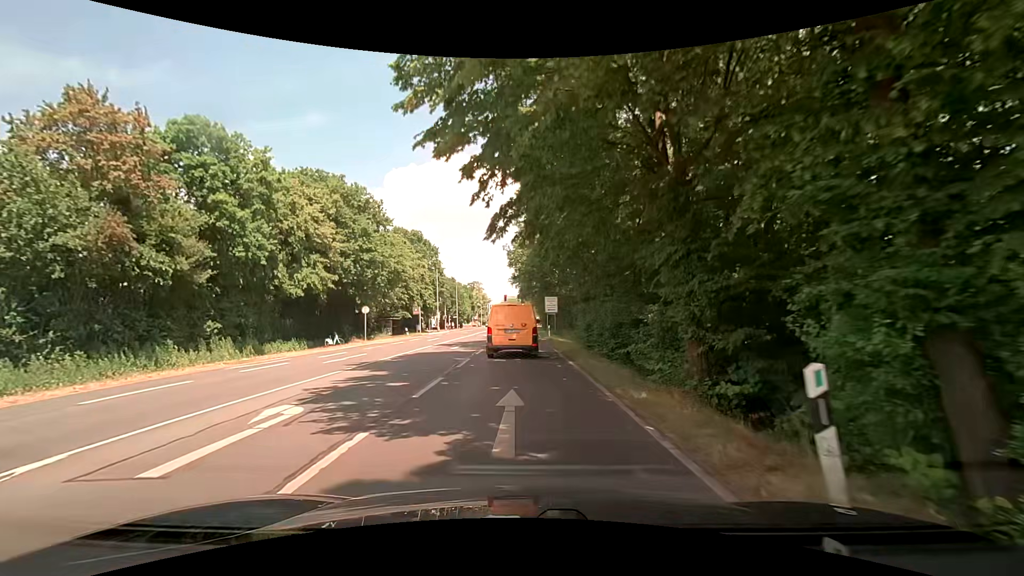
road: secondary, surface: asphalt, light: Day
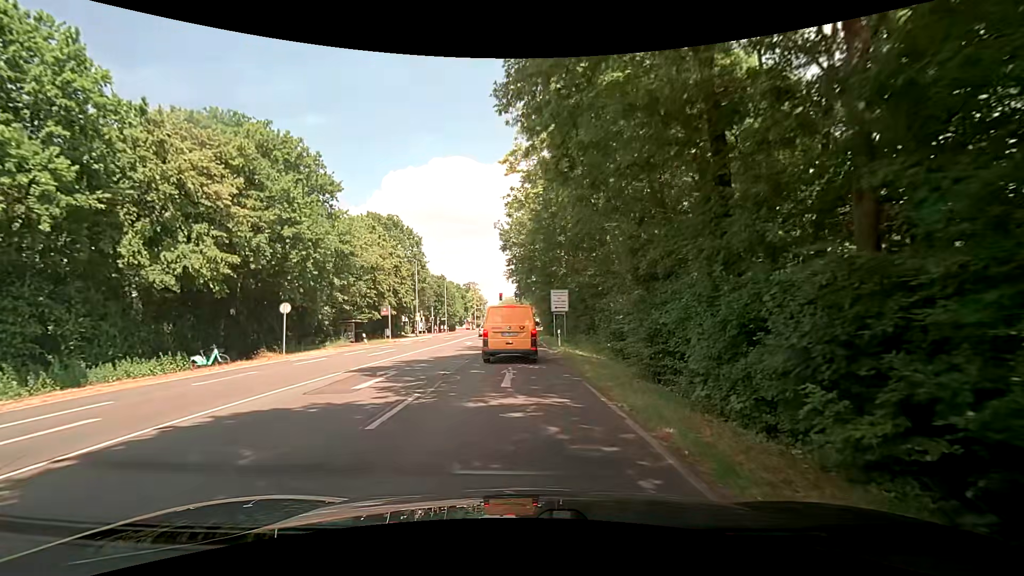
(-0.1, +14.2) m; -2°
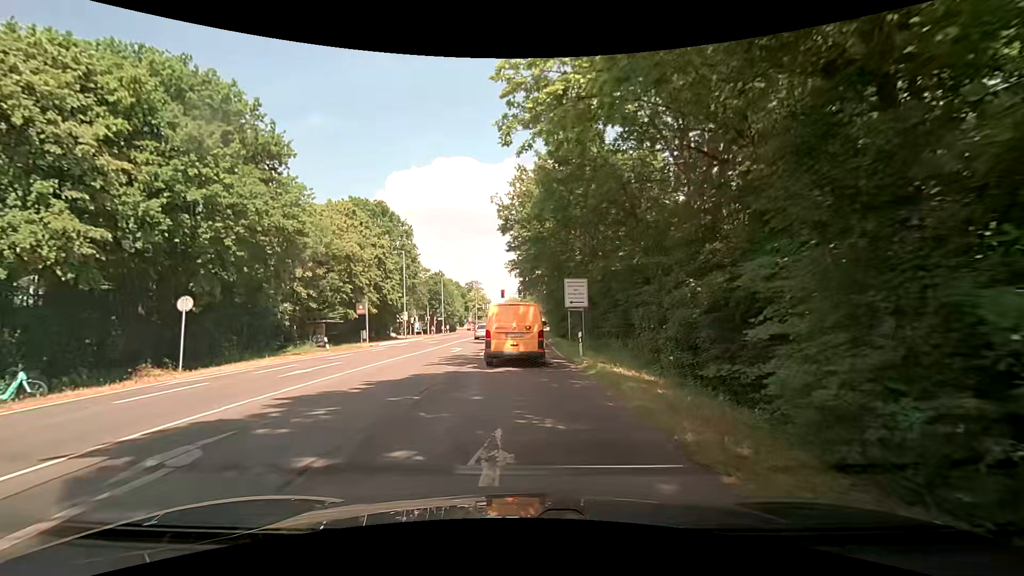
(+0.1, +9.0) m; -1°
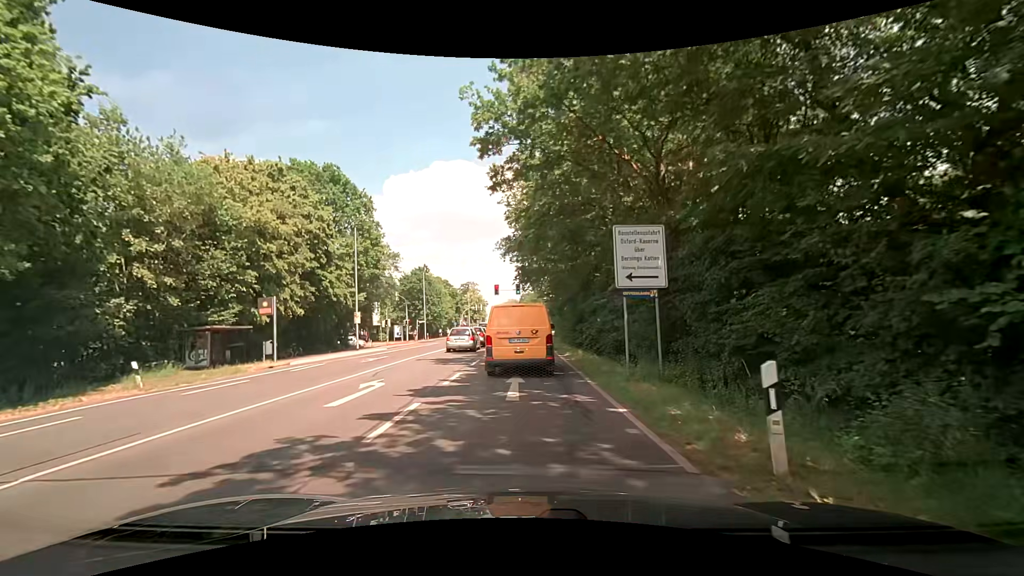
(+0.5, +15.8) m; +1°
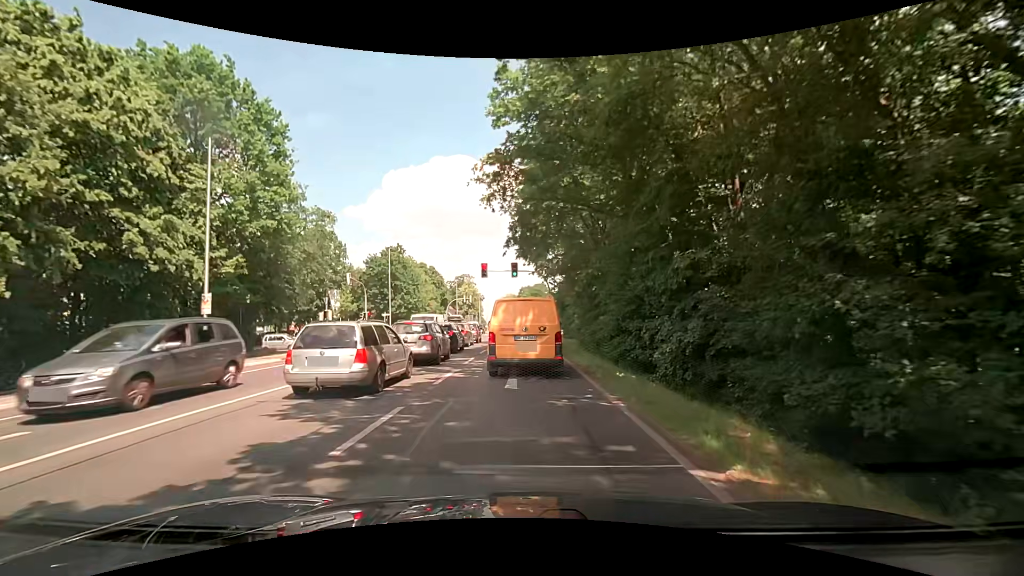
(+0.3, +19.0) m; 0°
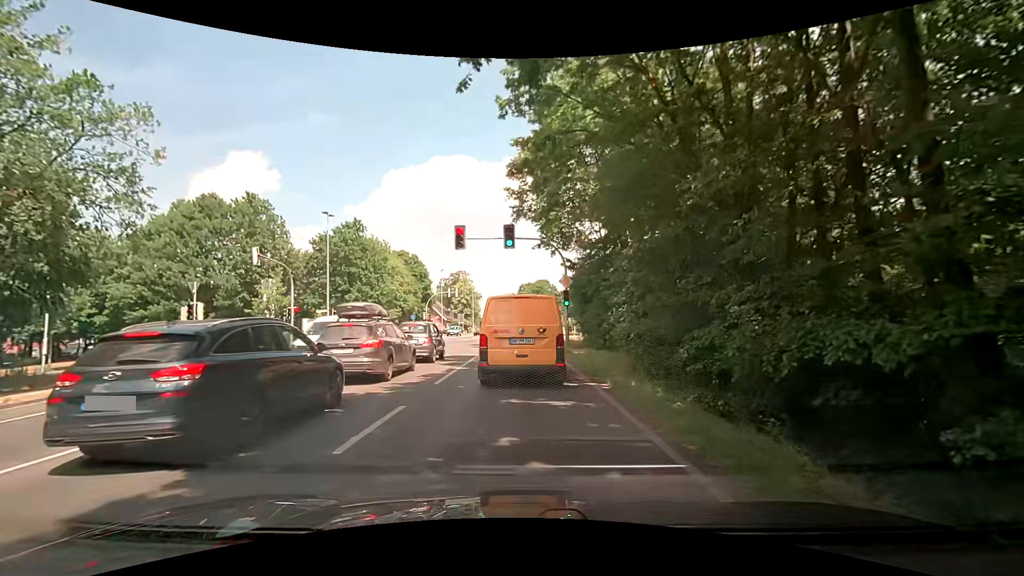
(+0.4, +17.8) m; 0°
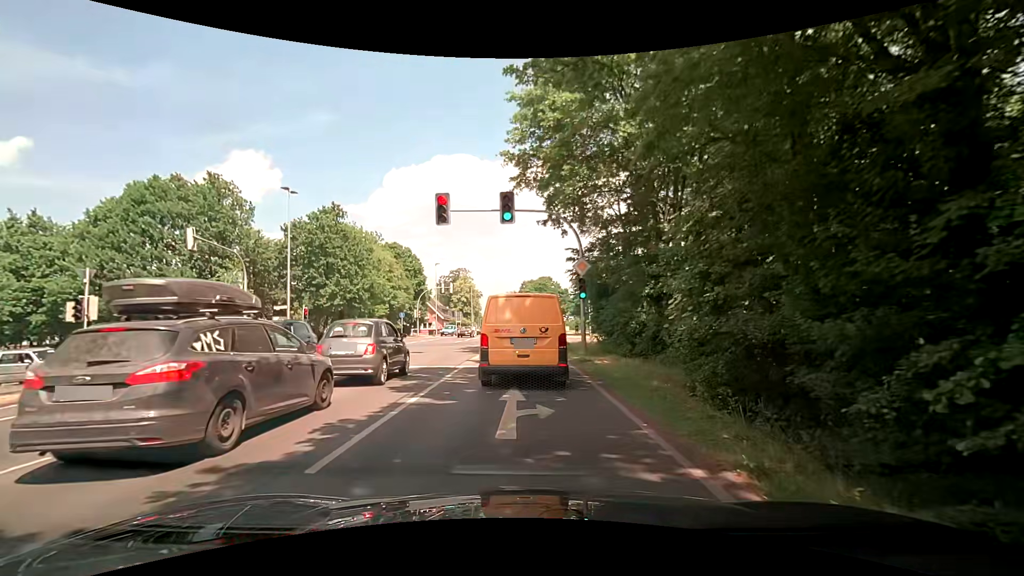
(+0.1, +6.8) m; 0°
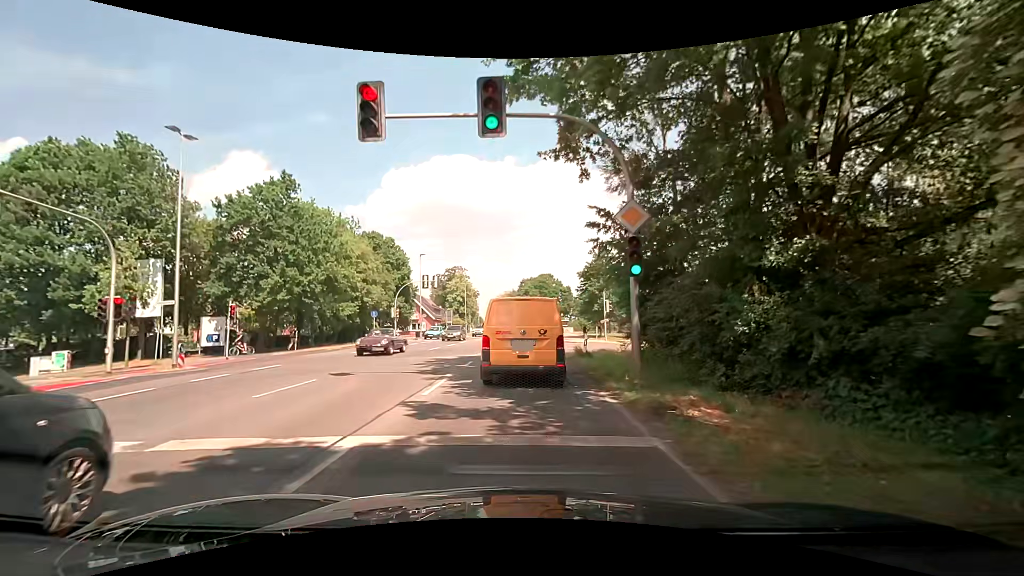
(+0.2, +10.2) m; 0°
(0, +10) (0, +20) (+1, +30) (+1, +40) (+1, +50) (+1, +60) (+2, +70) (+2, +80) (+2, +90) (+2, +100) m
